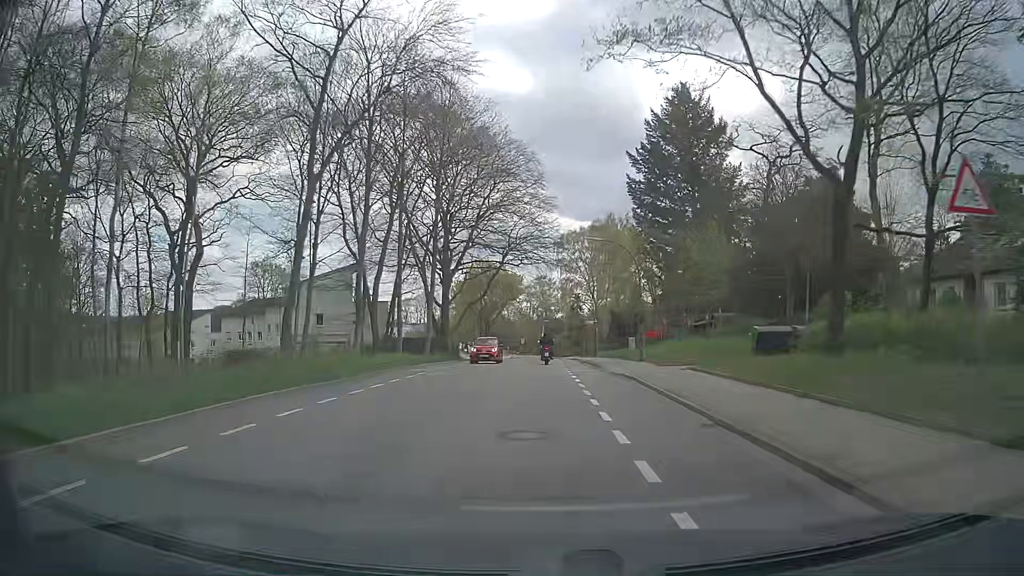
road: secondary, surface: asphalt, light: Day
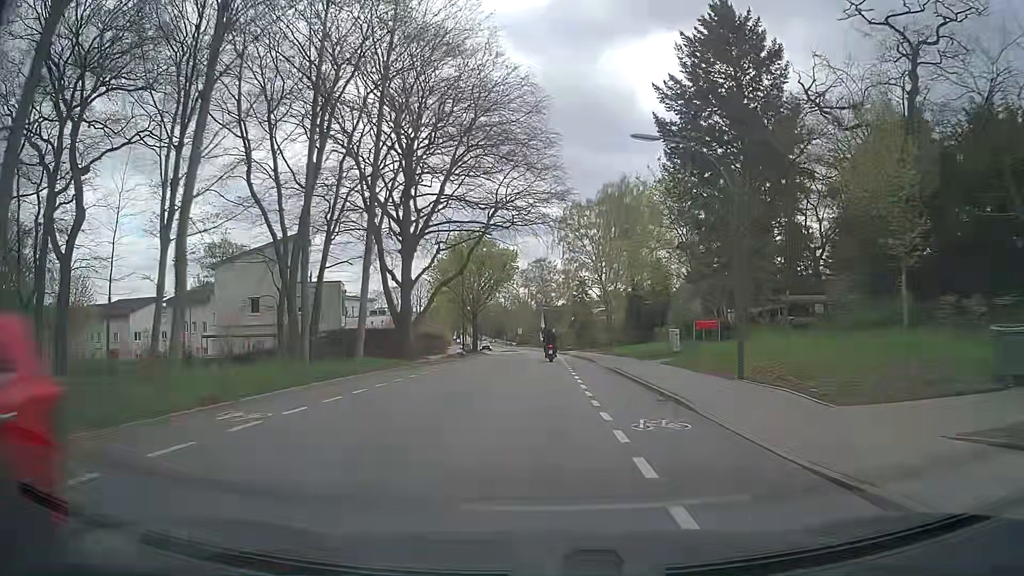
(0.0, +16.6) m; 0°
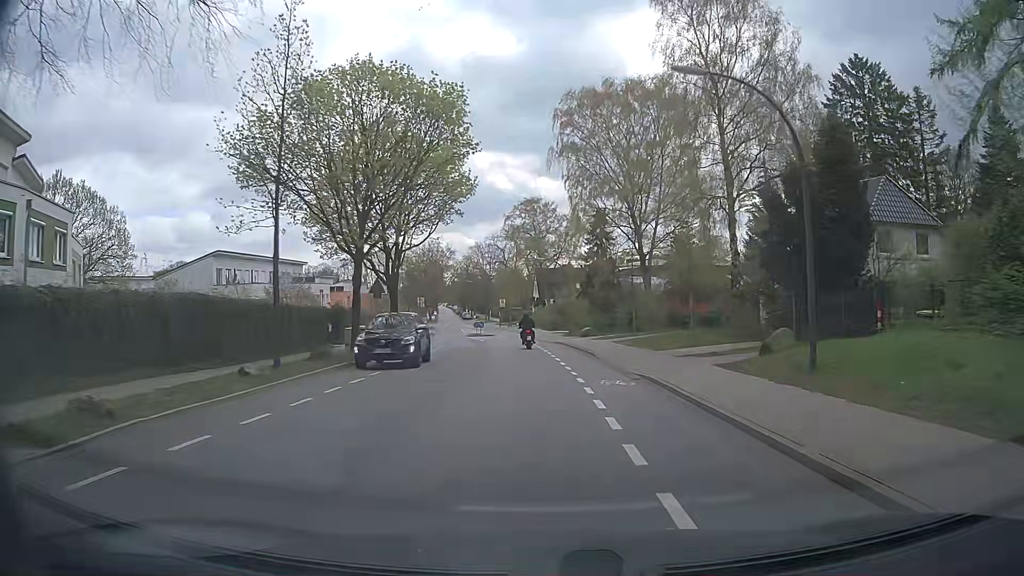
(0.0, +41.4) m; 0°
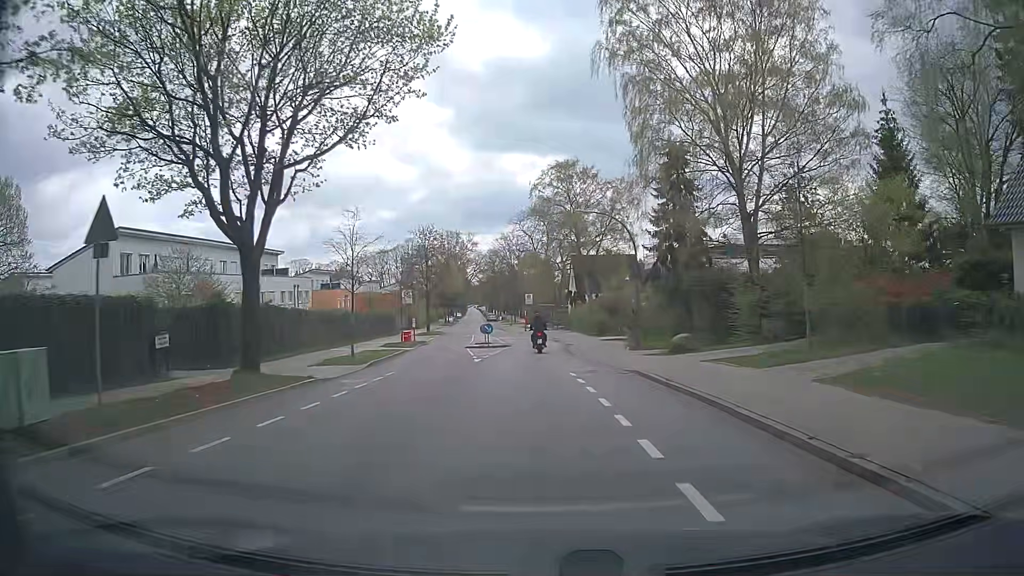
(-0.3, +22.7) m; -3°
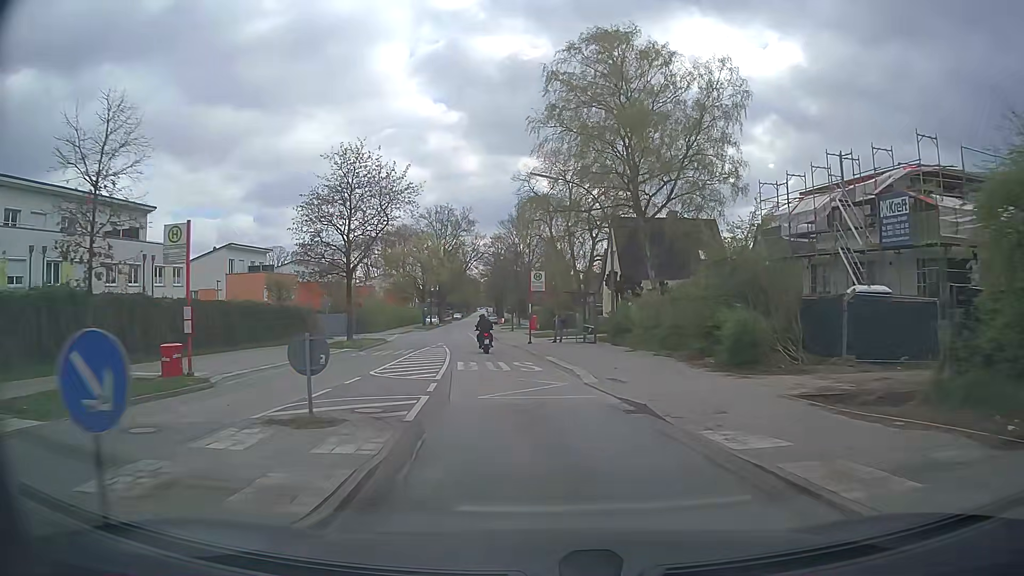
(-0.2, +34.0) m; 0°
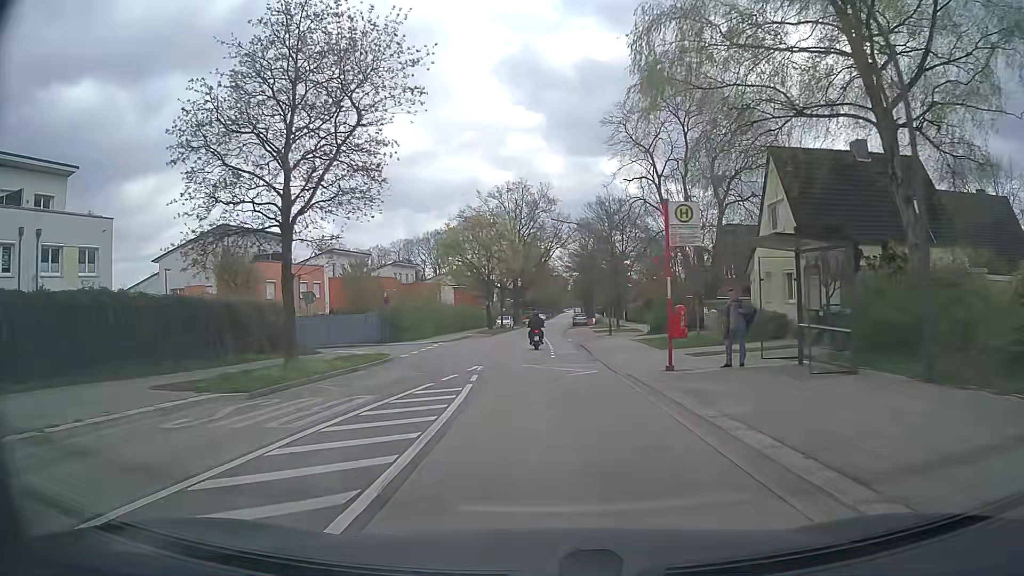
(-1.4, +20.4) m; -8°
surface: concrete
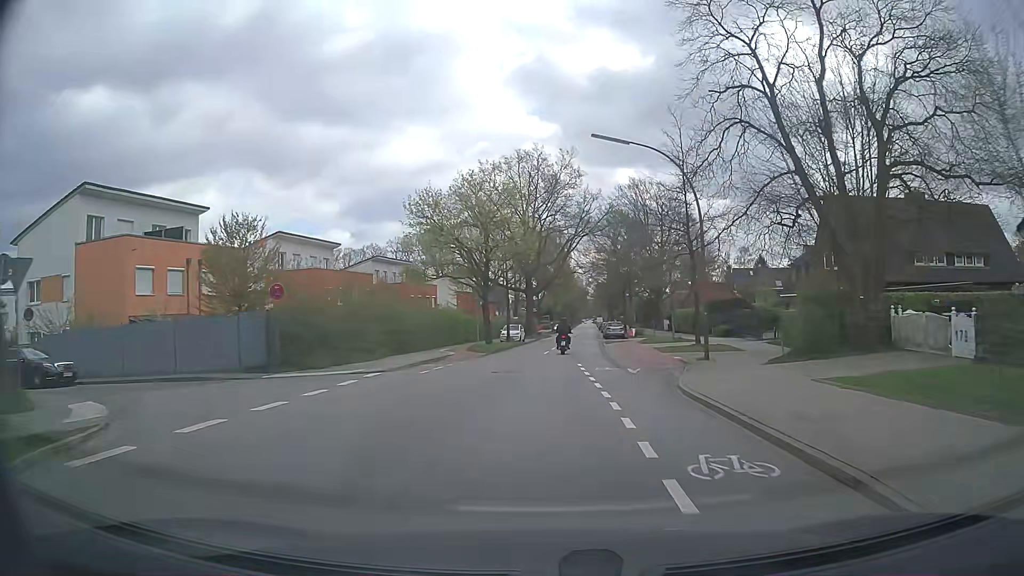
(-0.5, +22.0) m; -2°
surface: asphalt
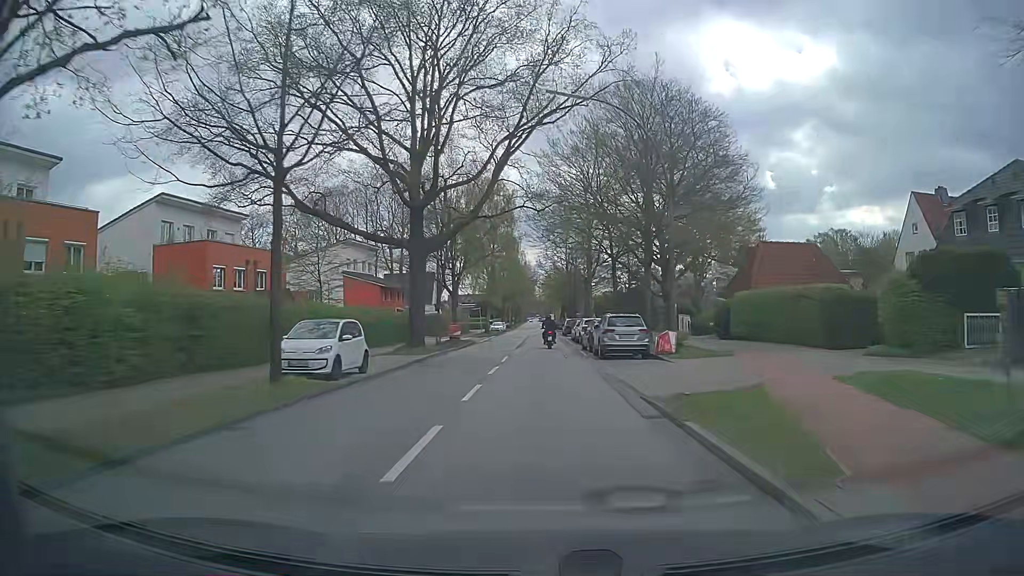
(+2.0, +38.8) m; +5°
(0, +10) (0, +20) (0, +30) (0, +40) (0, +50) (0, +60) (0, +70) (0, +80) (0, +90) (0, +100) m
